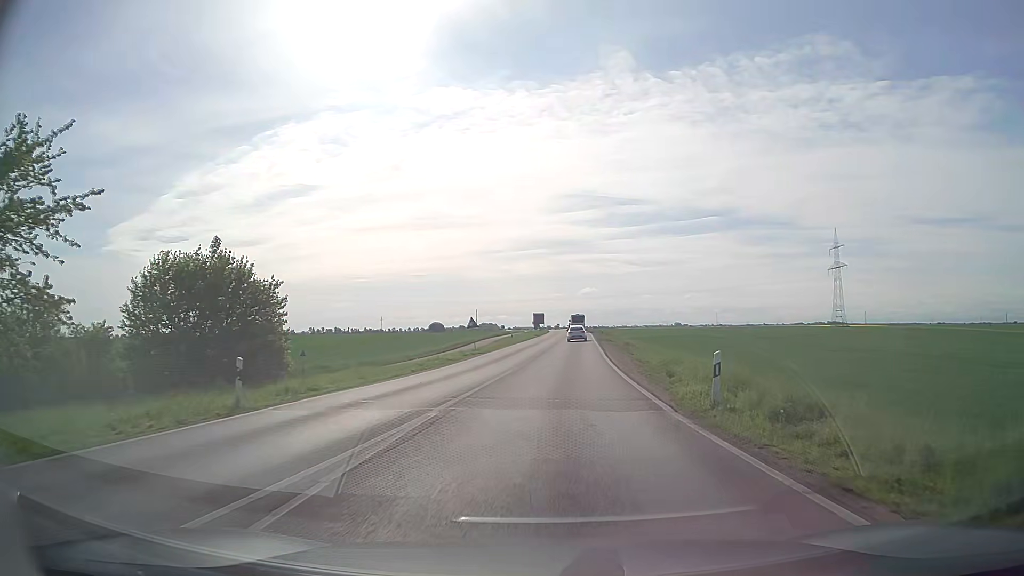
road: secondary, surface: asphalt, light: Day
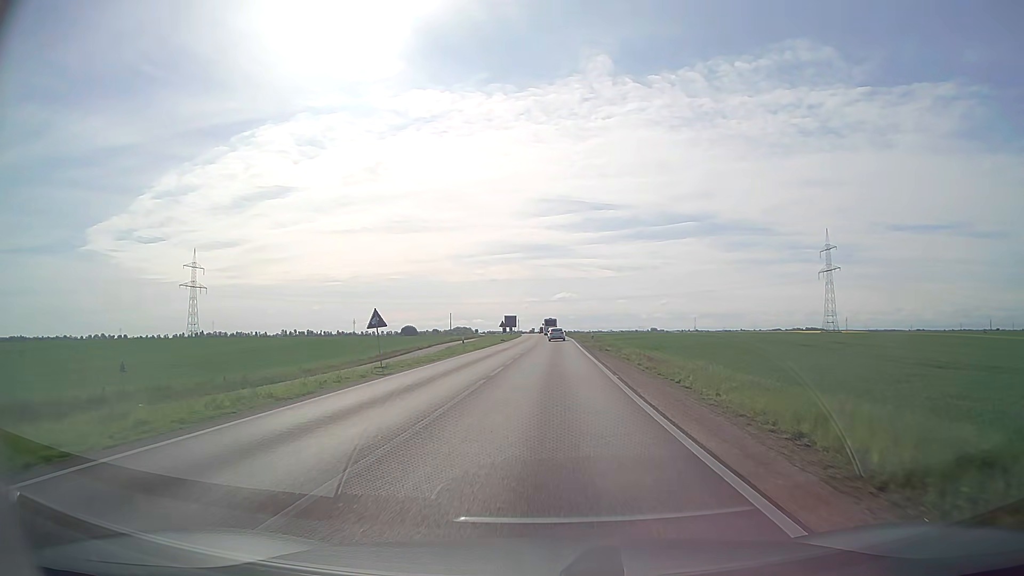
(+0.6, +20.4) m; +2°
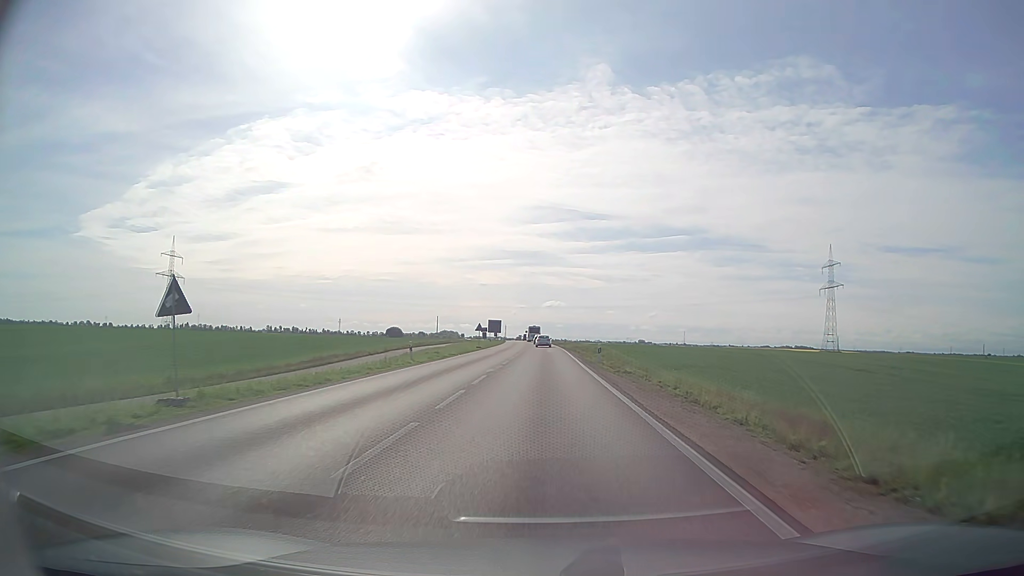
(+0.1, +15.2) m; +1°
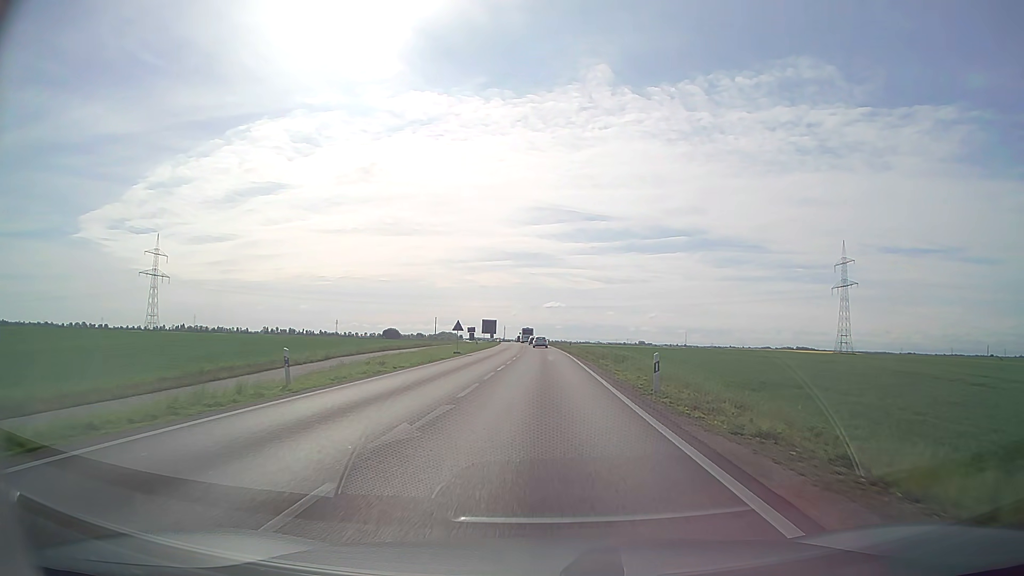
(0.0, +16.5) m; 0°
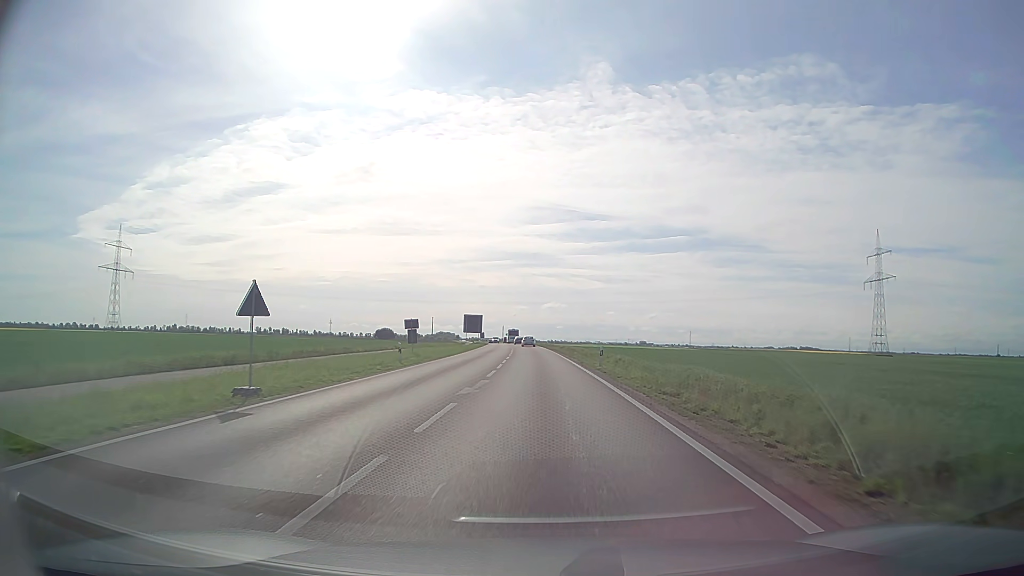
(0.0, +36.0) m; 0°
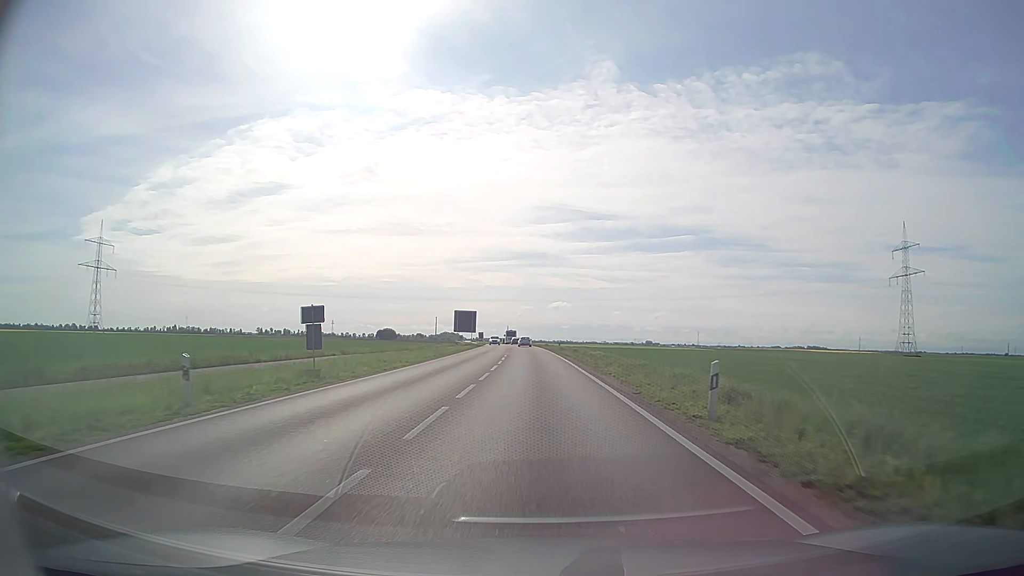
(0.0, +19.8) m; 0°
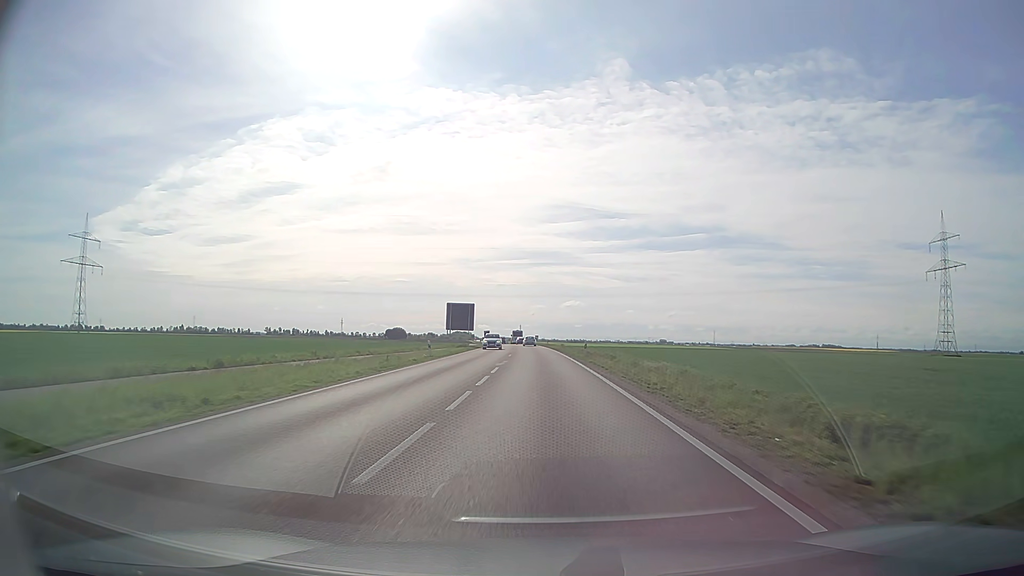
(-0.2, +21.0) m; -1°
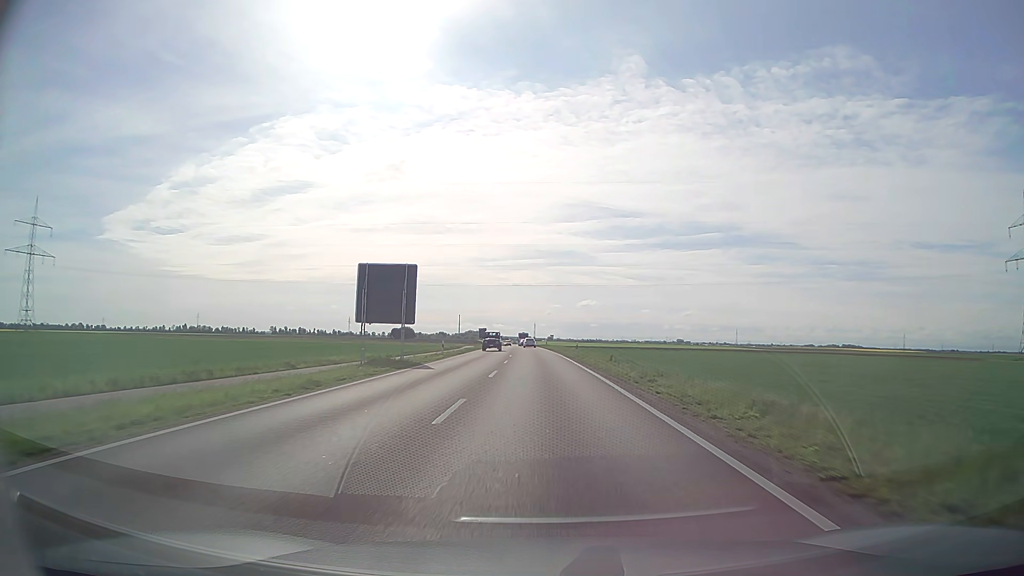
(-0.6, +45.2) m; -1°
(0, +10) (0, +20) (0, +30) (0, +40) (-1, +50) (-1, +60) (-1, +70) (-2, +80) (-2, +90) (-3, +100) m
